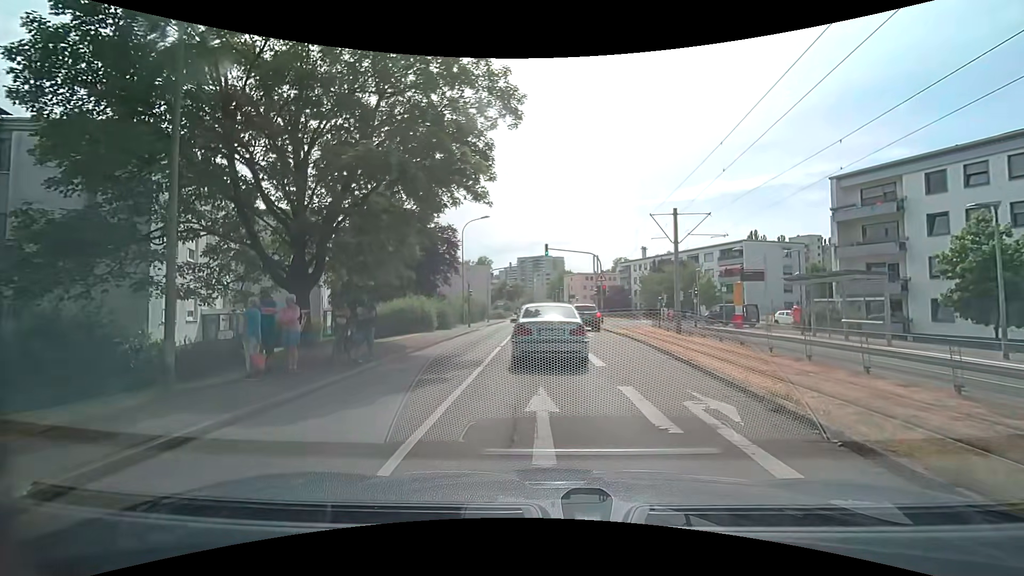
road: residential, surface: asphalt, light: Day
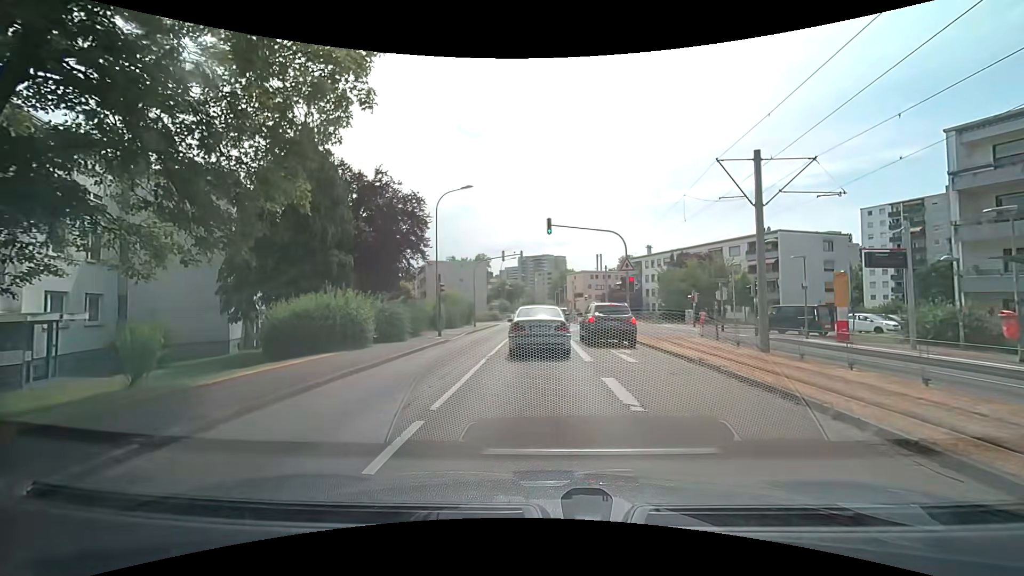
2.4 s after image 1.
(+0.4, +10.9) m; +1°
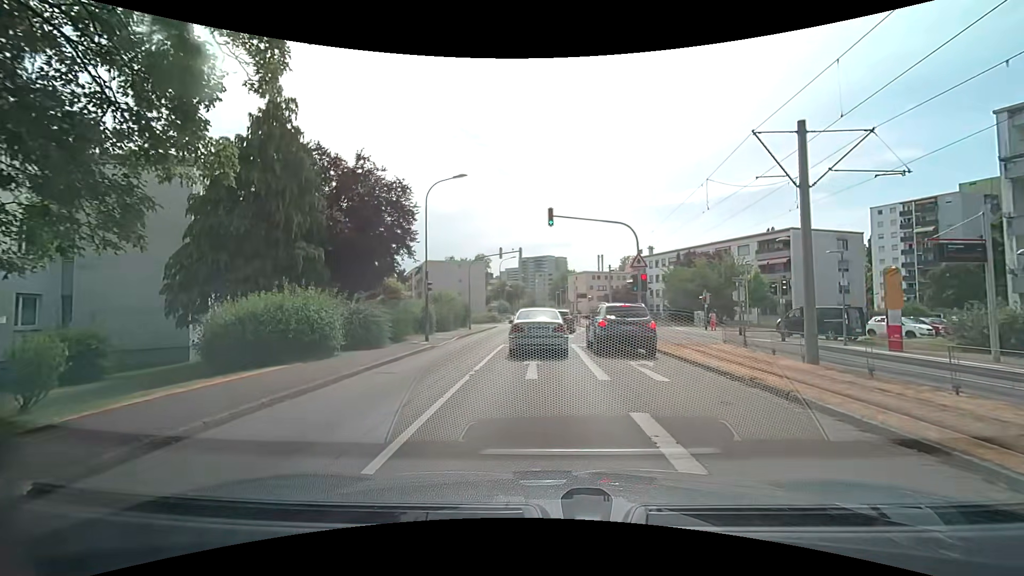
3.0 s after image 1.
(0.0, +3.0) m; +1°
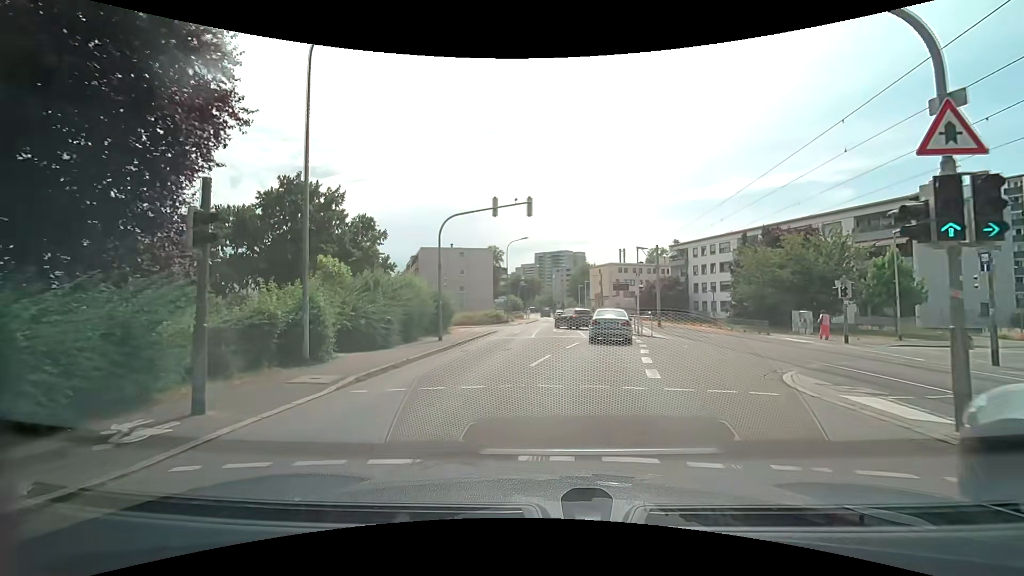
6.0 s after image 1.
(-0.5, +16.6) m; -2°
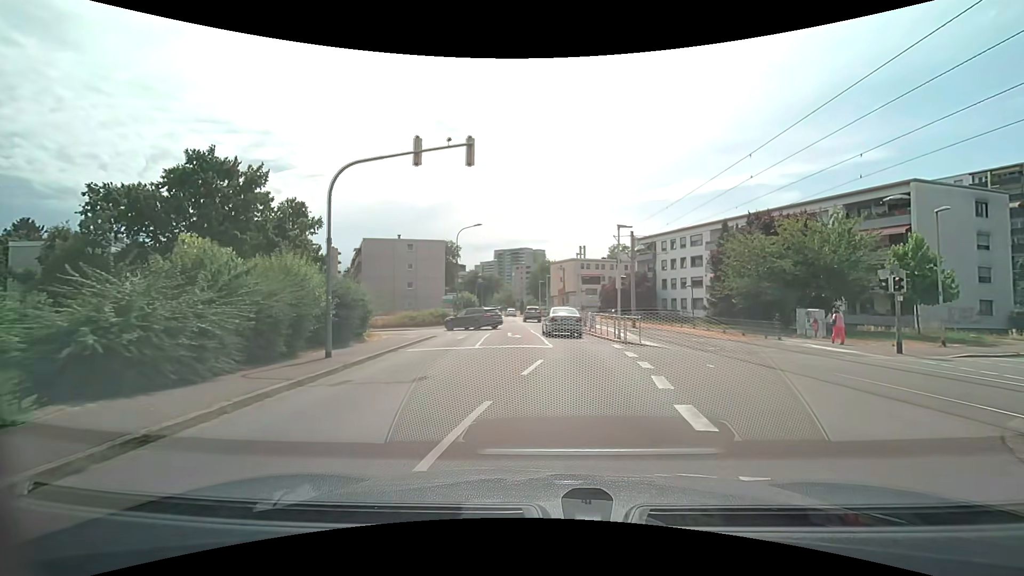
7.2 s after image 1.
(+0.1, +7.6) m; +4°
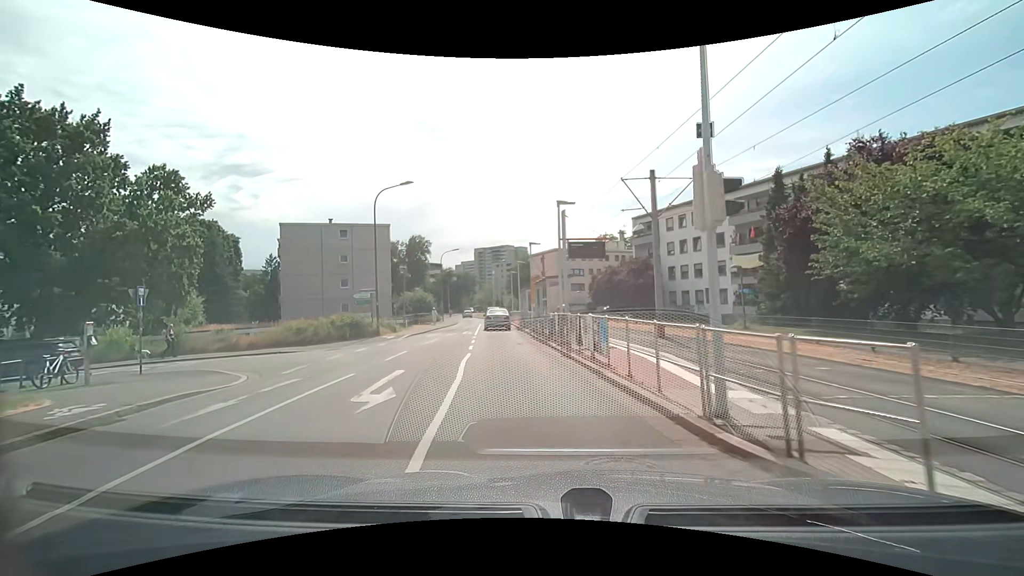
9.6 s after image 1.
(+1.2, +16.3) m; +3°
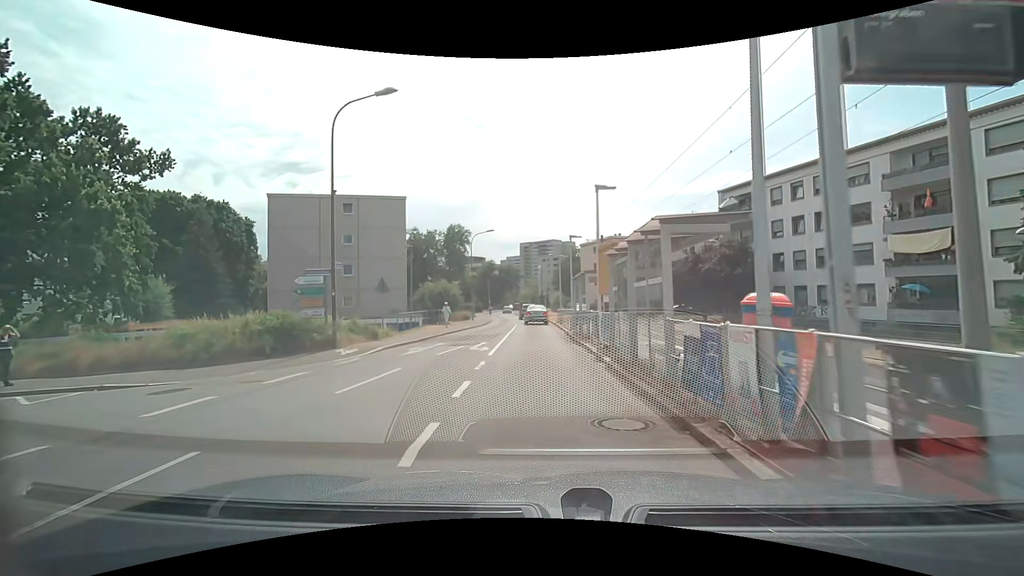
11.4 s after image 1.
(-0.9, +12.8) m; -6°
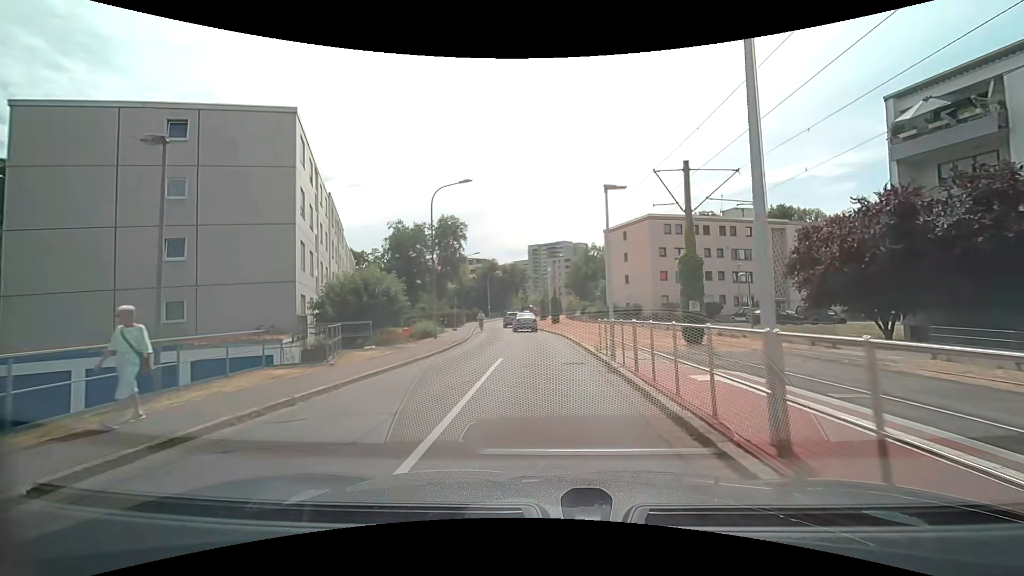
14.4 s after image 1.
(-0.2, +22.1) m; -2°
(0, +10) (0, +20) (0, +30) (-1, +40) (-2, +50) (-3, +60) (-3, +70) (-4, +80) (-4, +90) (-3, +100) m
